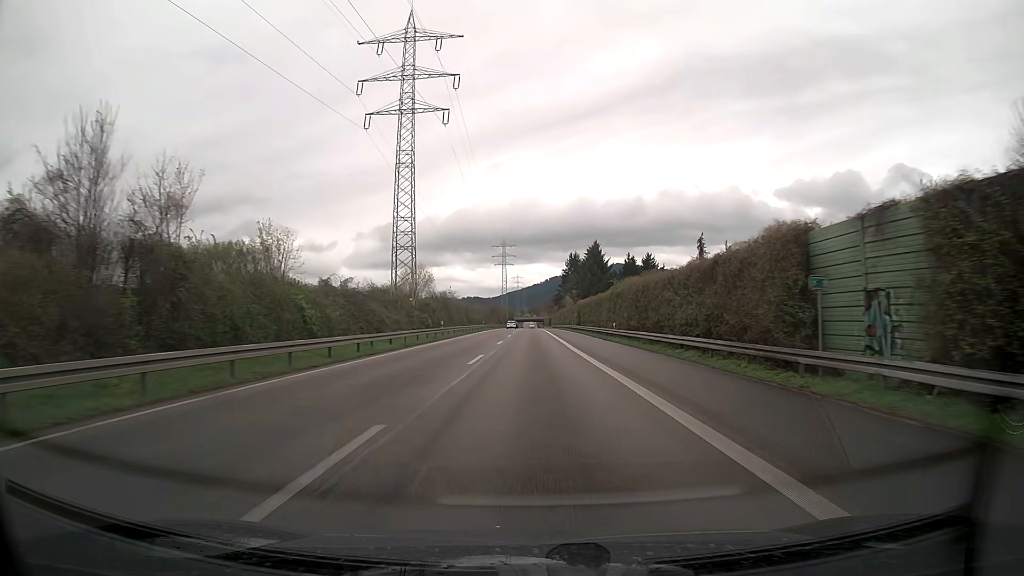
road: trunk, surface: asphalt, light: Day
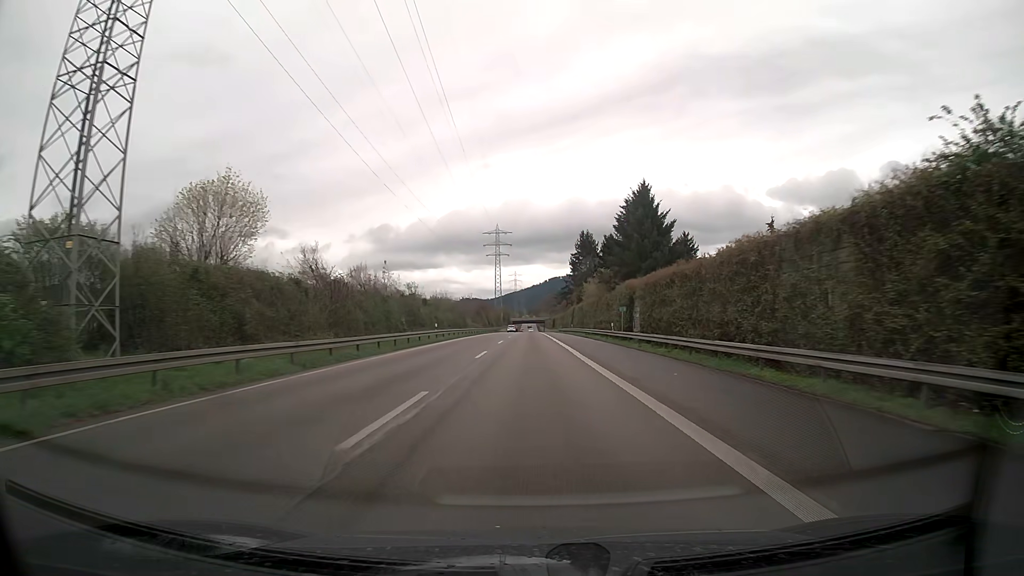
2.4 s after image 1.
(+0.1, +49.9) m; 0°
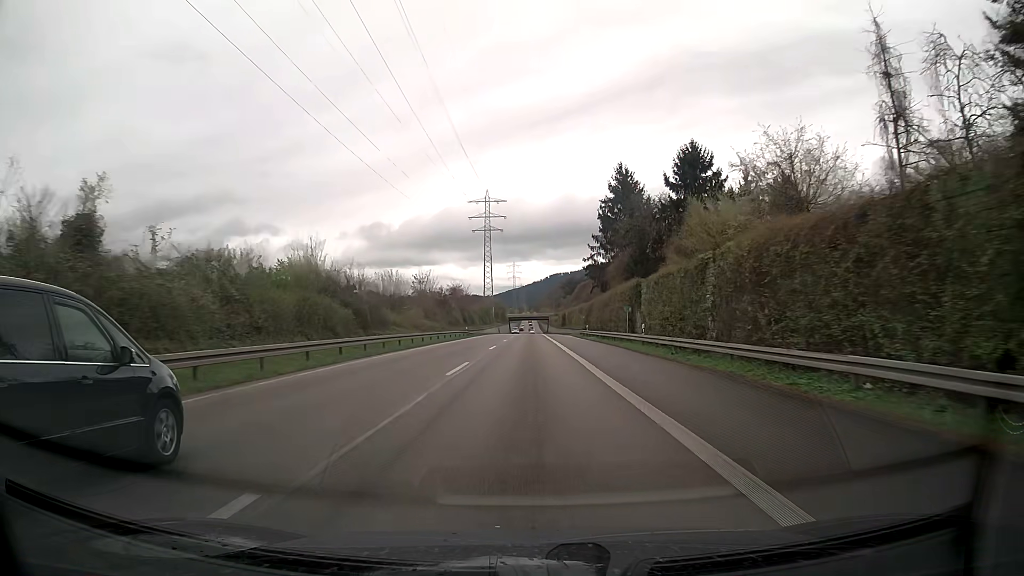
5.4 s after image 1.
(+0.1, +62.2) m; 0°
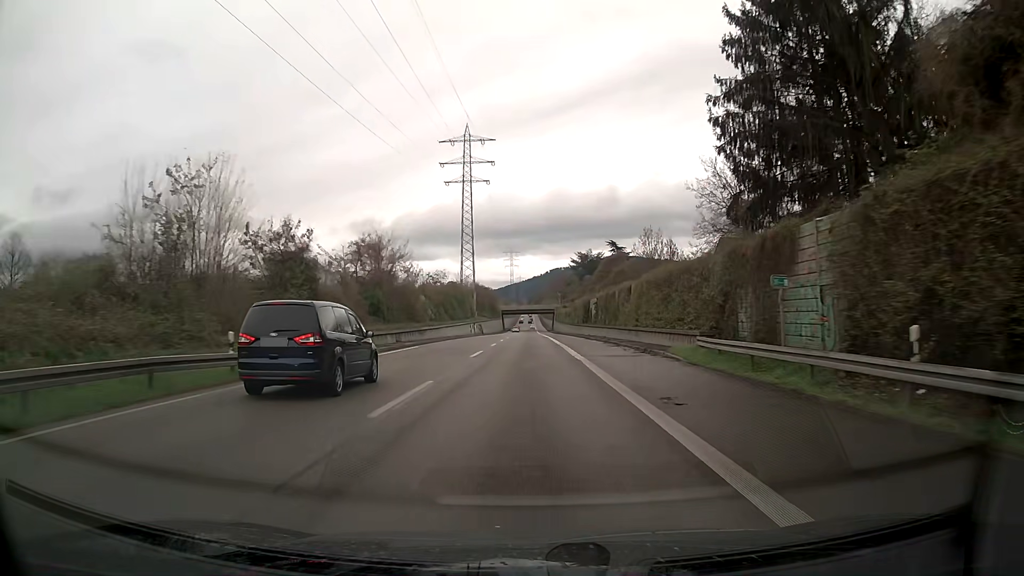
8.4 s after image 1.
(0.0, +62.3) m; 0°
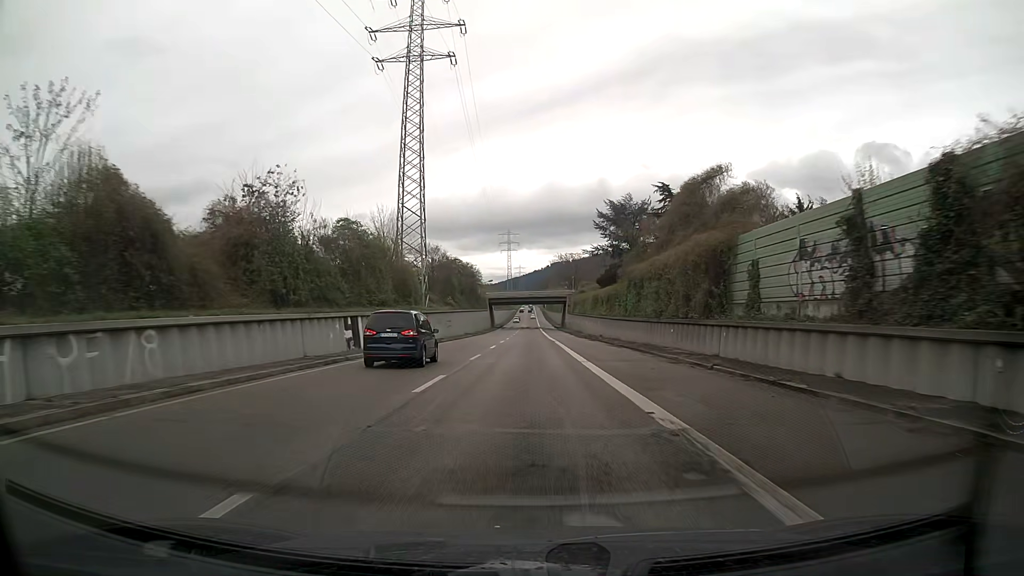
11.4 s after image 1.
(0.0, +62.4) m; 0°
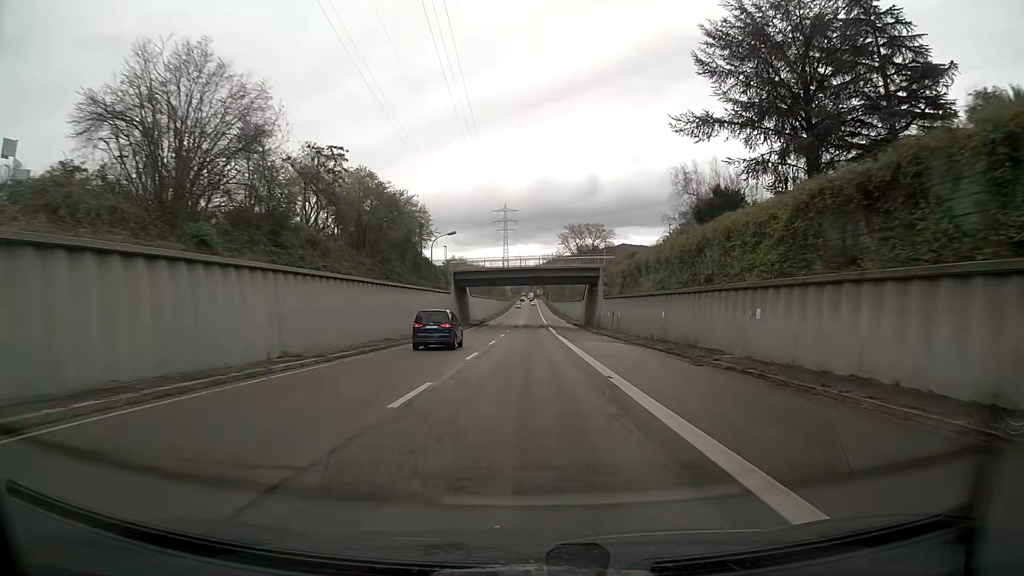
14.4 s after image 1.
(-0.1, +62.8) m; 0°
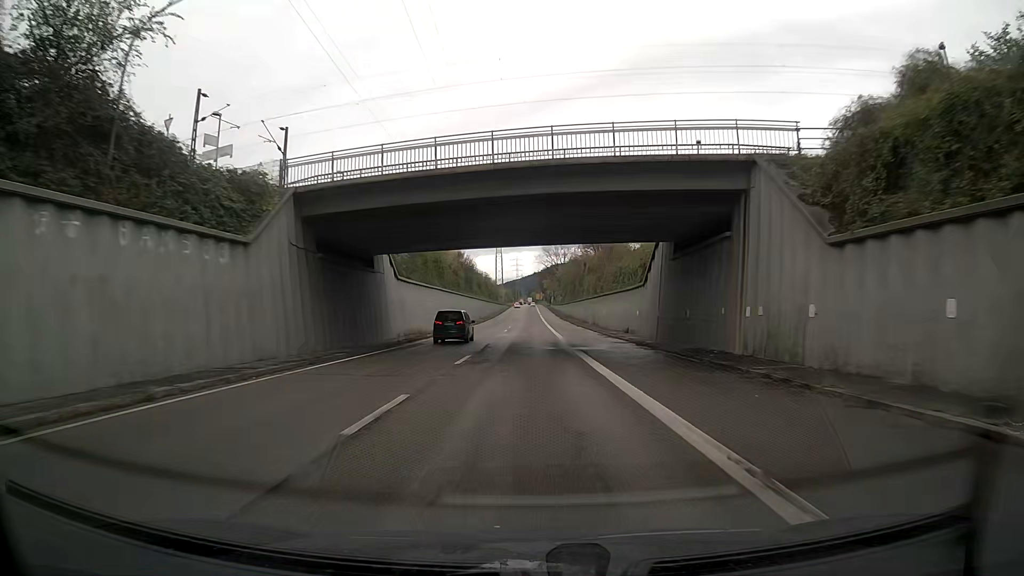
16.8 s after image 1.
(+0.1, +50.7) m; 0°
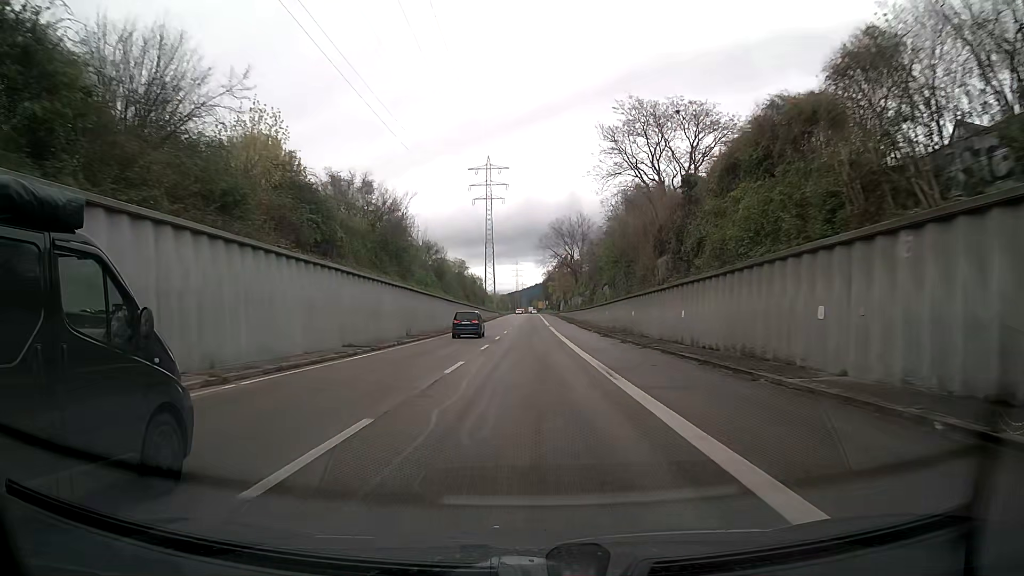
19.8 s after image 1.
(-0.1, +63.1) m; 0°
(0, +10) (0, +20) (0, +30) (0, +40) (0, +50) (0, +60) (0, +70) (0, +80) (0, +90) (-1, +100) m
